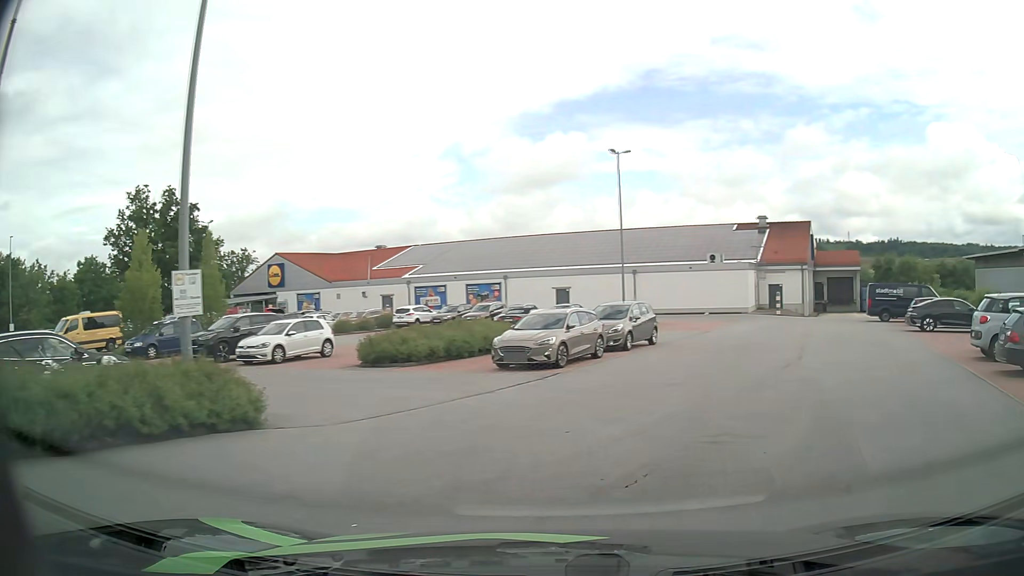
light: Day
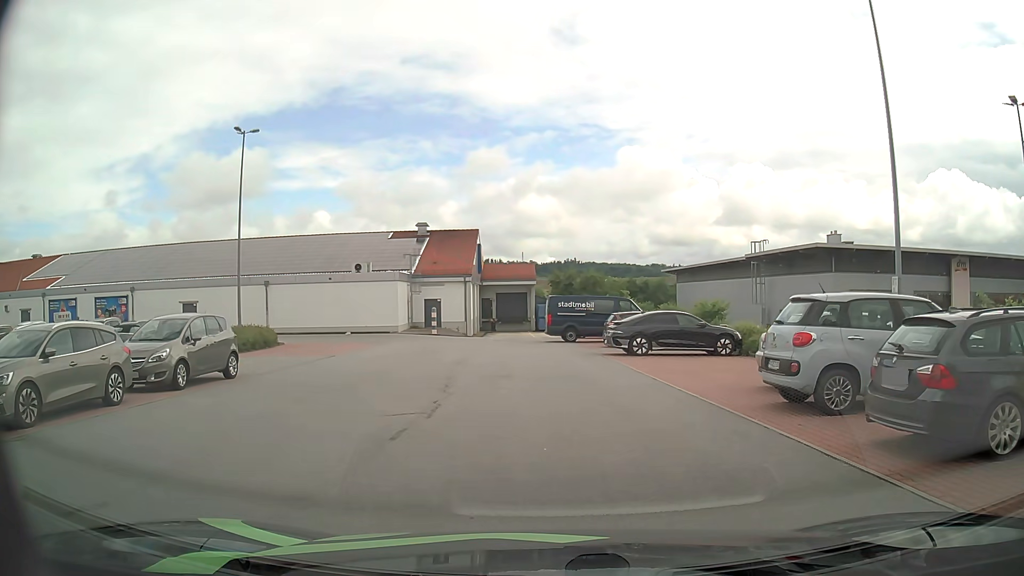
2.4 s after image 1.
(+2.6, +7.8) m; +27°
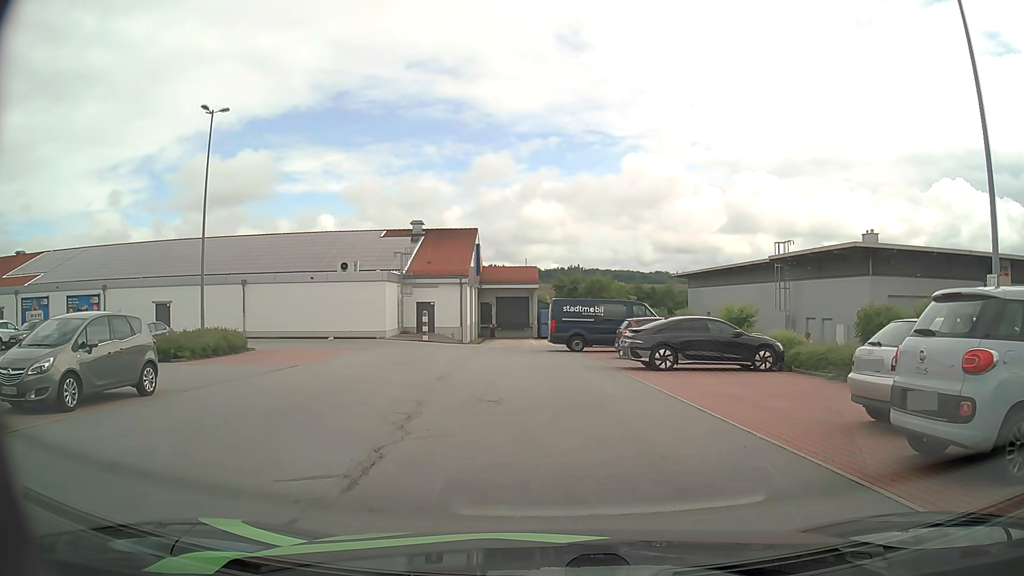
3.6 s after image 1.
(0.0, +4.0) m; 0°
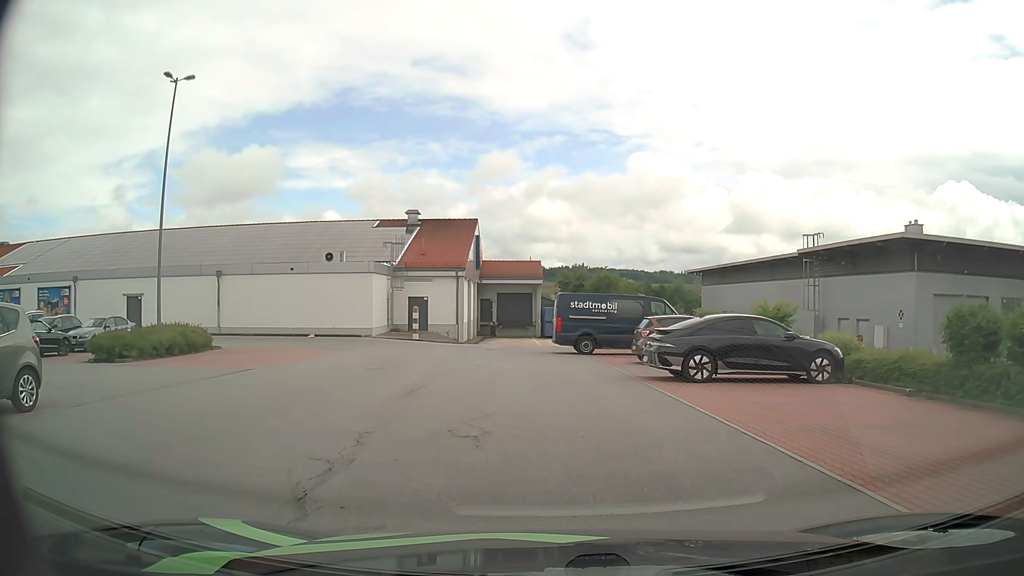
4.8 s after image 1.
(0.0, +3.9) m; -1°
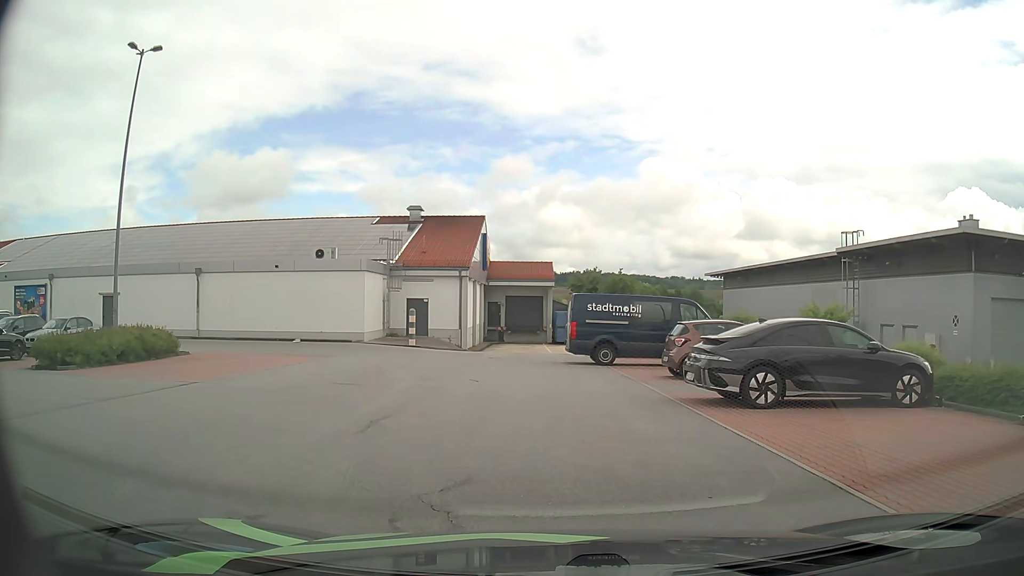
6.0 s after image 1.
(0.0, +3.6) m; 0°
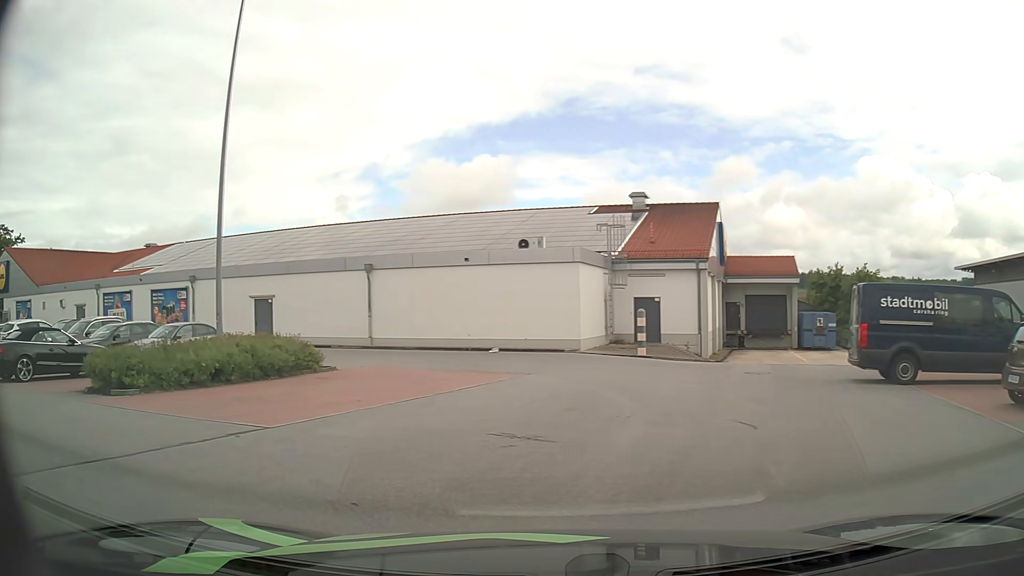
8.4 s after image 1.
(-0.7, +6.4) m; -18°
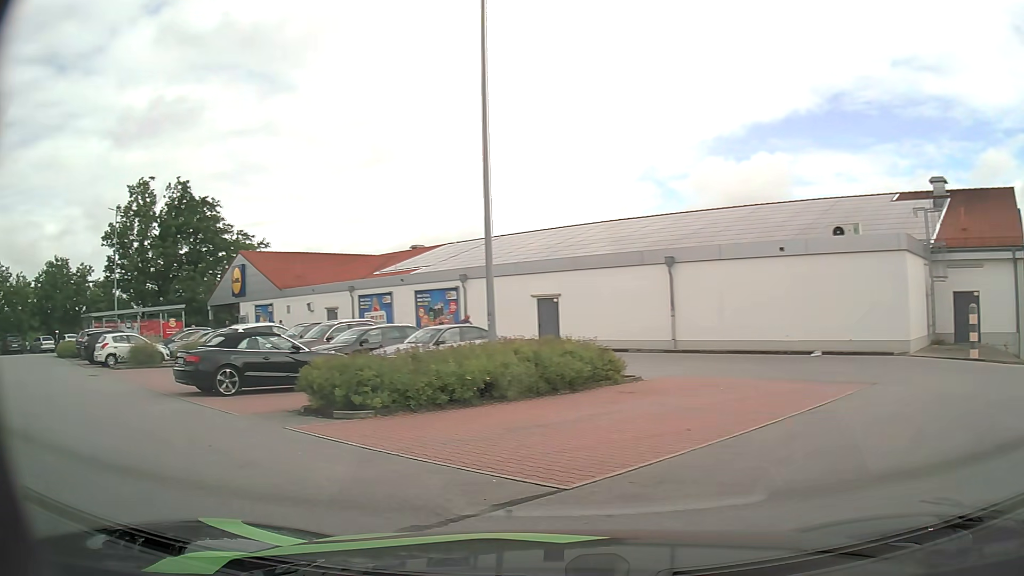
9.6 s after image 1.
(-0.8, +3.4) m; -27°
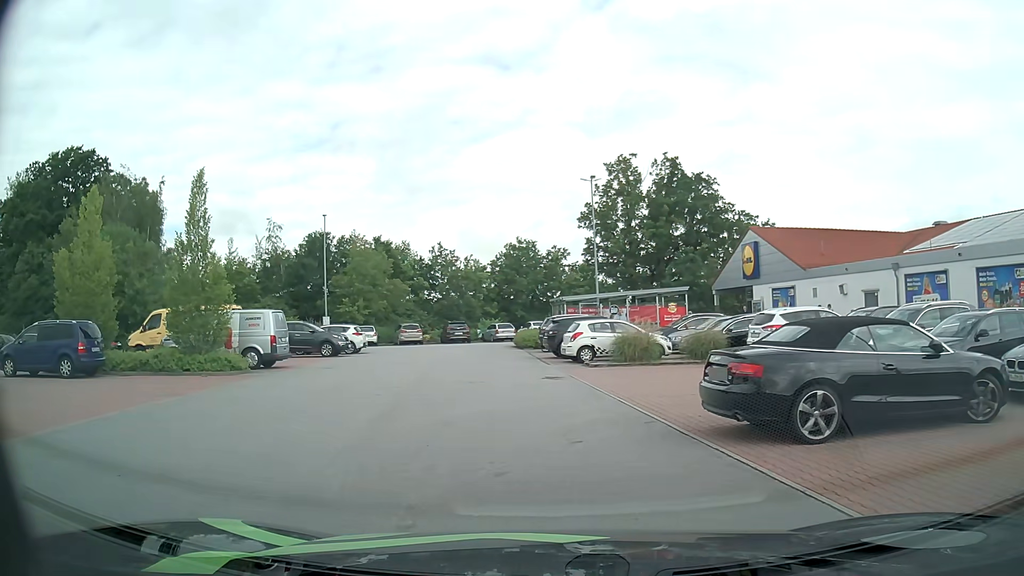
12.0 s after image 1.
(-3.2, +6.8) m; -42°
